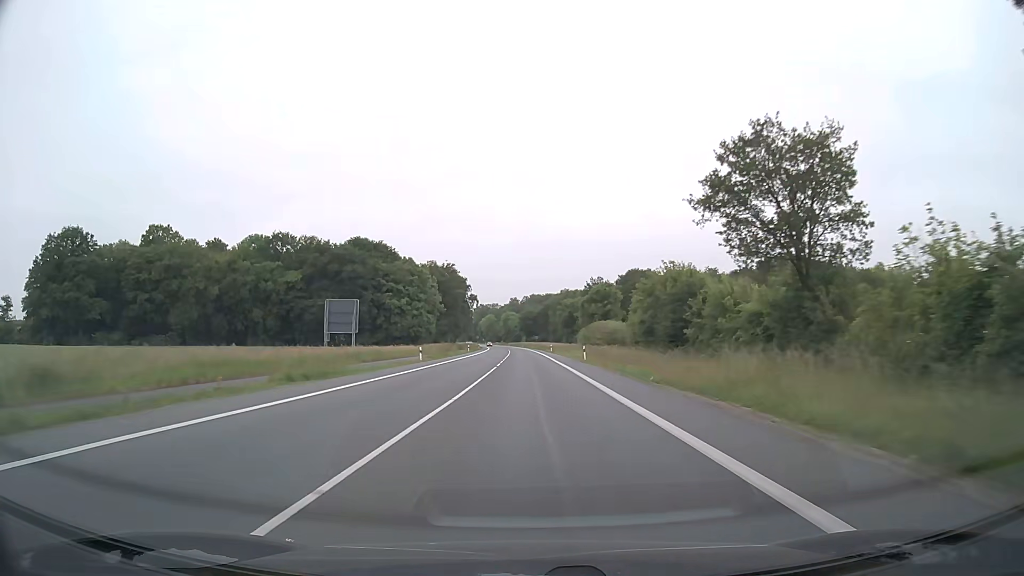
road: primary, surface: asphalt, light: Day
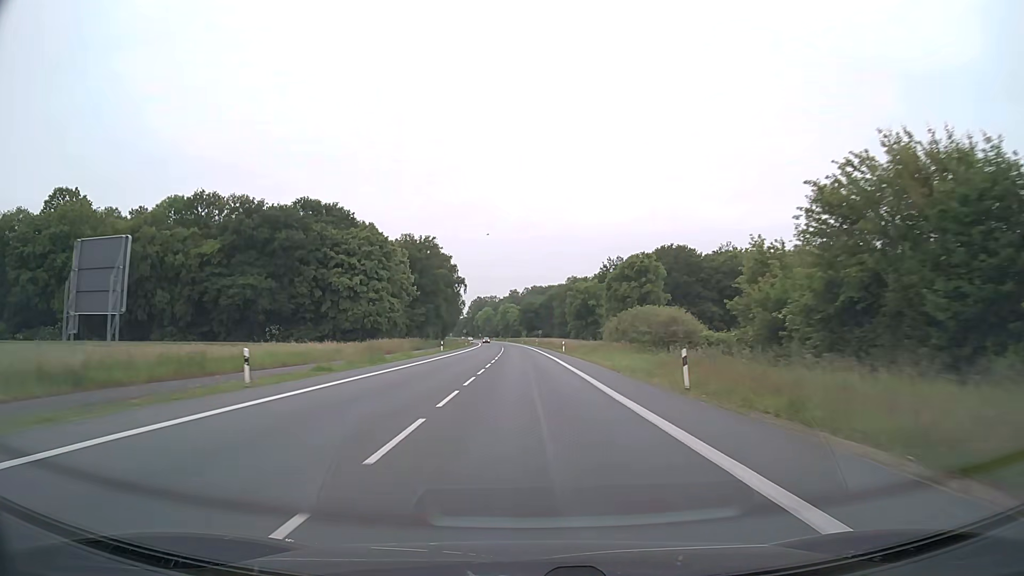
(-0.1, +32.2) m; 0°
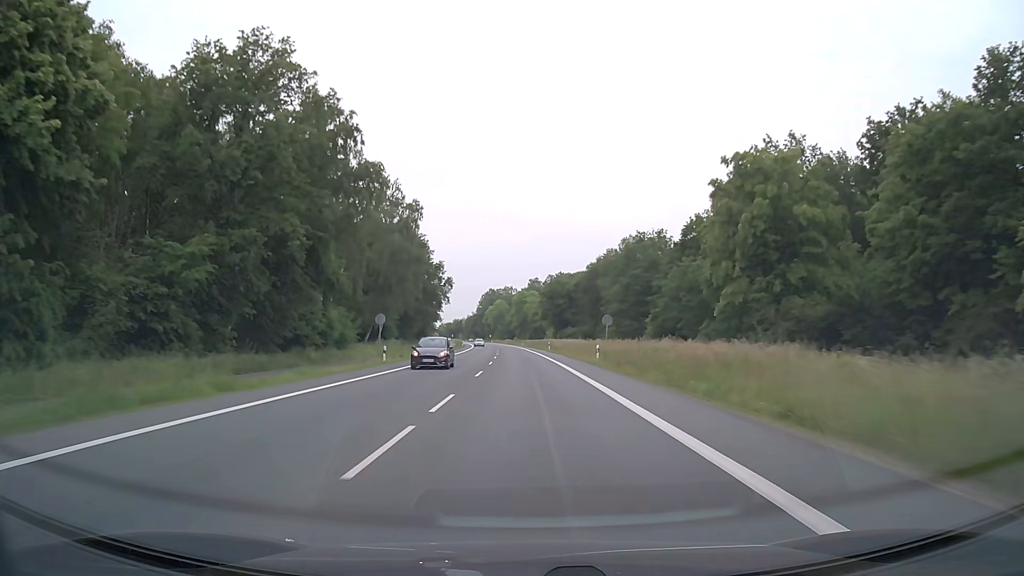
(-1.2, +79.4) m; -2°
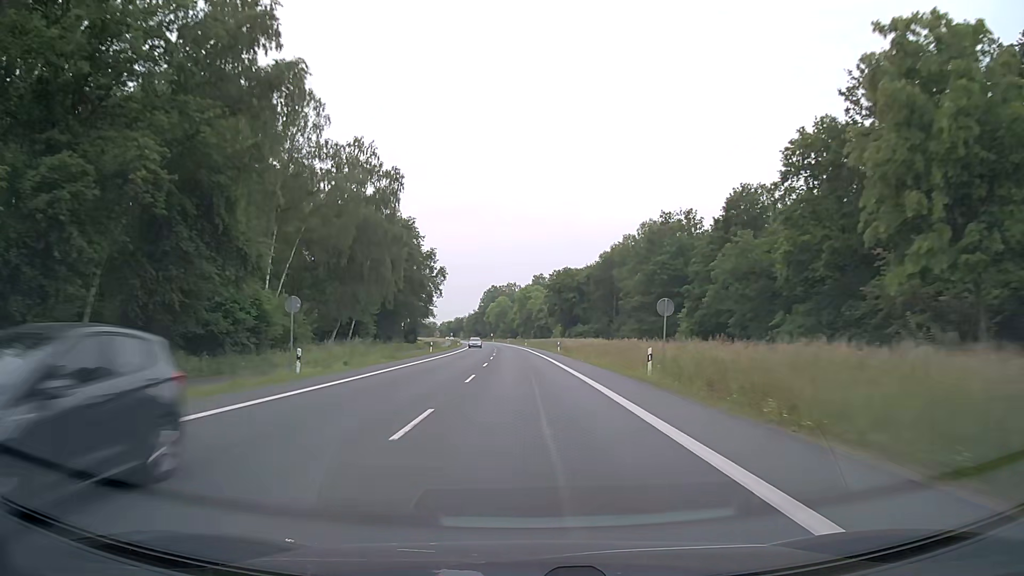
(0.0, +15.8) m; 0°
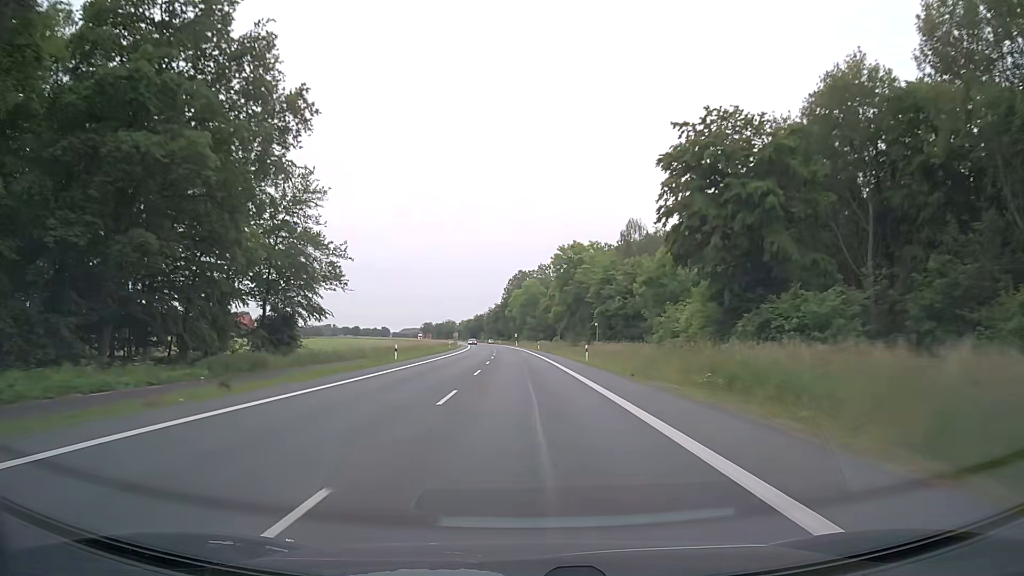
(-1.7, +79.1) m; -3°
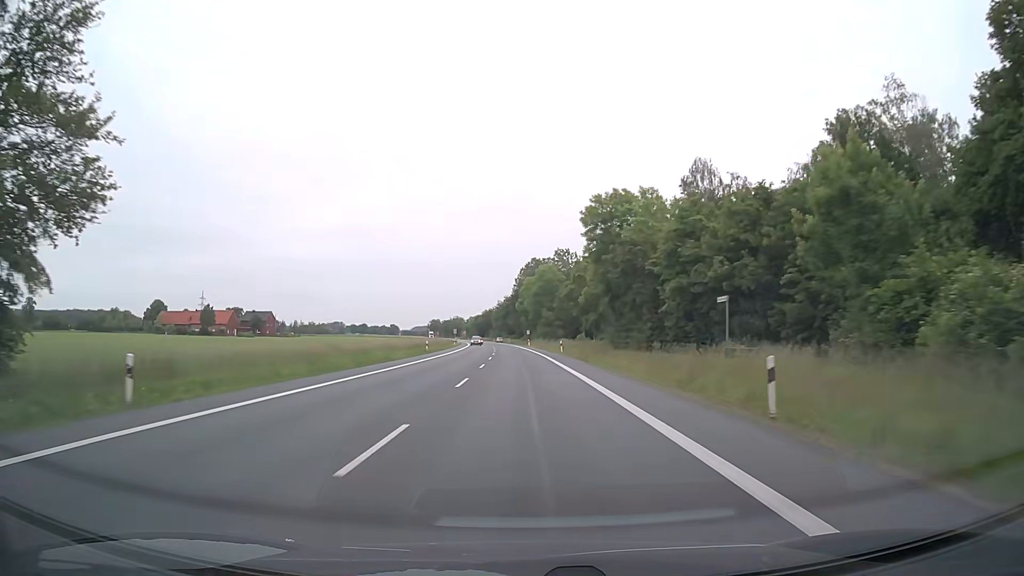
(-0.2, +31.6) m; -1°
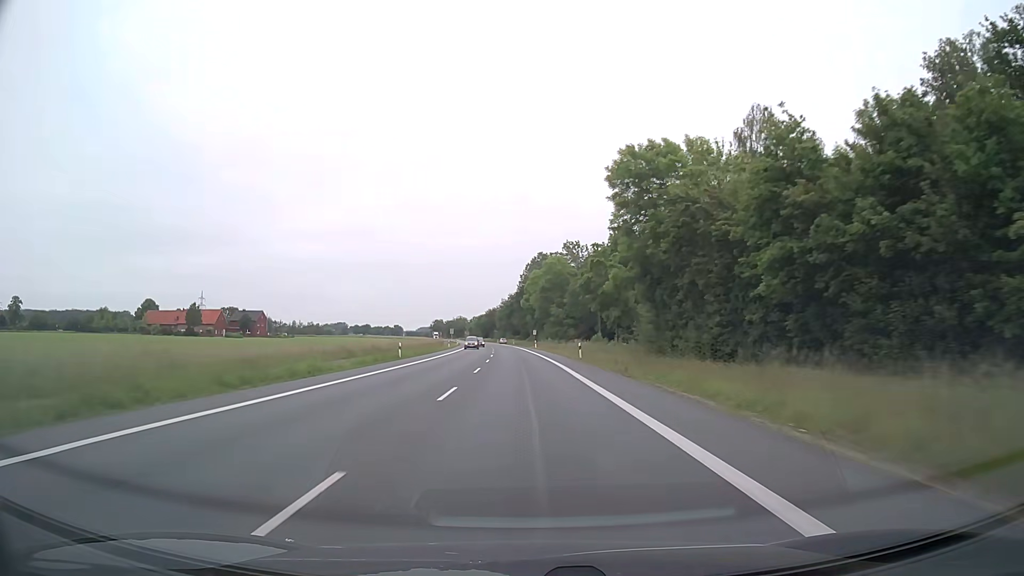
(0.0, +15.8) m; -1°
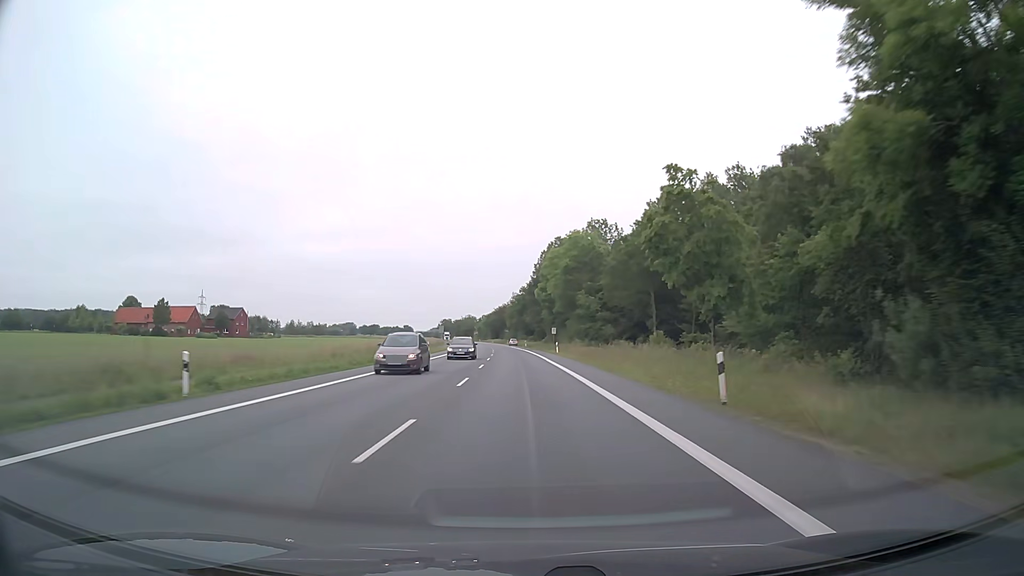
(-0.2, +31.6) m; -1°
(0, +10) (0, +20) (0, +30) (0, +40) (-1, +50) (-1, +60) (-2, +70) (-2, +80) (-3, +90) (-3, +100) m
